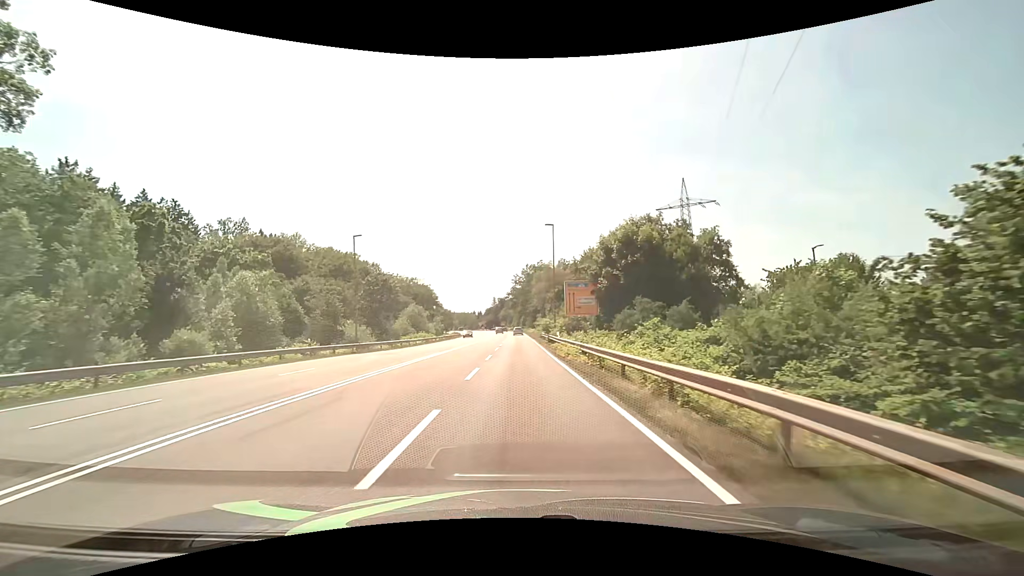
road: secondary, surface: asphalt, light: Day
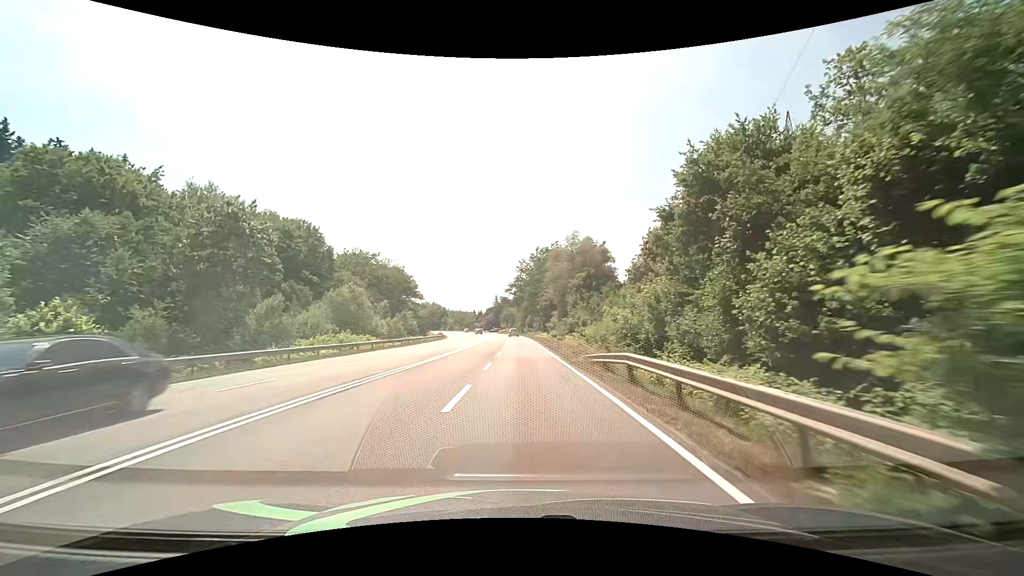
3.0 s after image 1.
(-0.4, +40.3) m; -1°
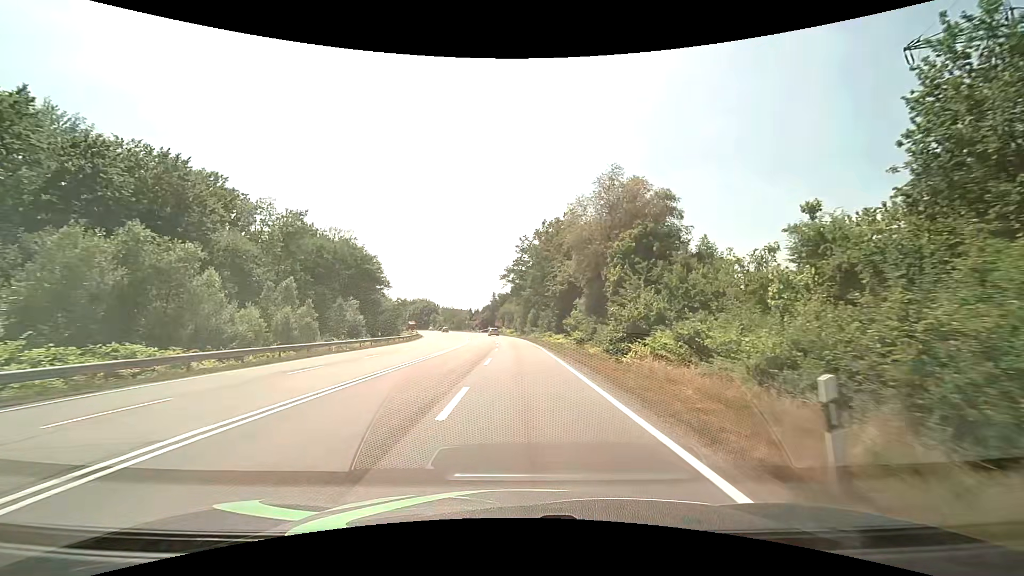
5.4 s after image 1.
(+0.1, +32.1) m; 0°
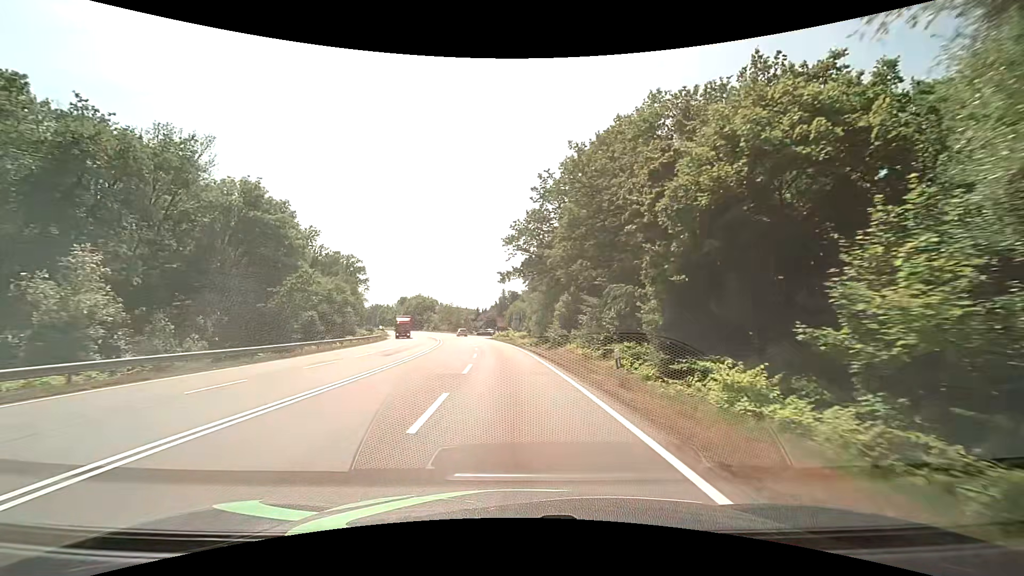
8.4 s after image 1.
(-0.3, +40.9) m; -1°
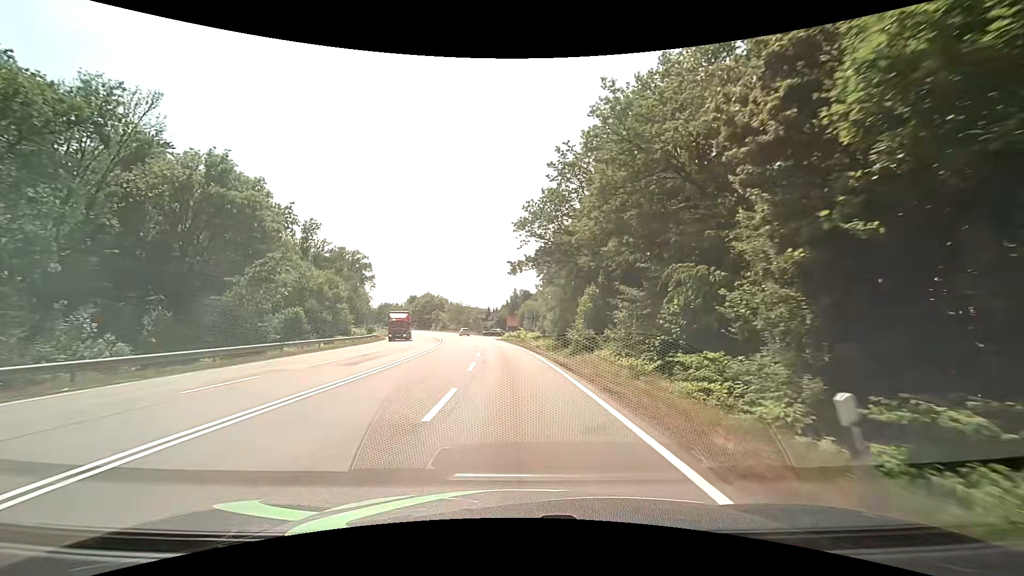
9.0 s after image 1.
(-0.1, +8.3) m; -2°
